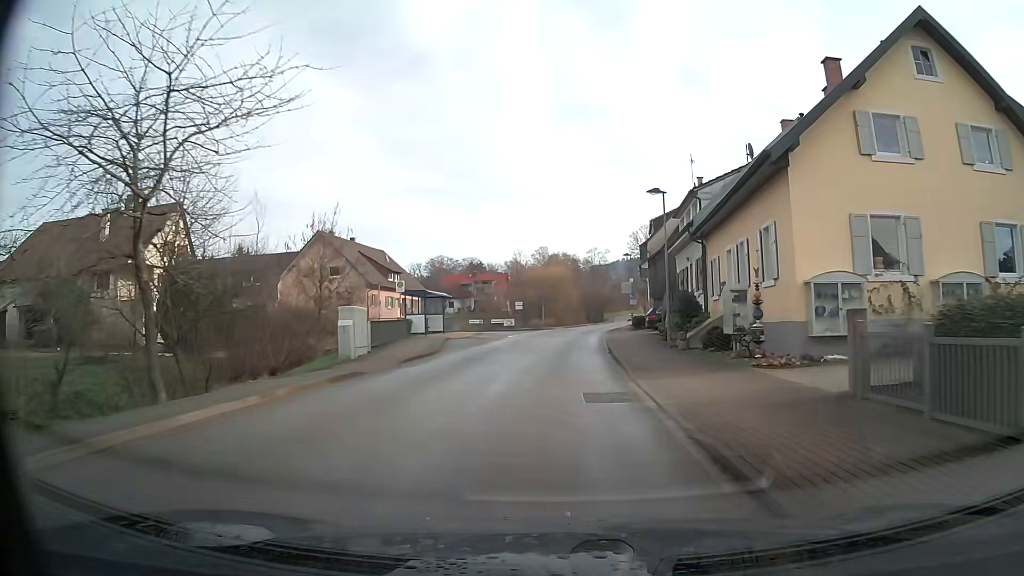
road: secondary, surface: asphalt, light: Day
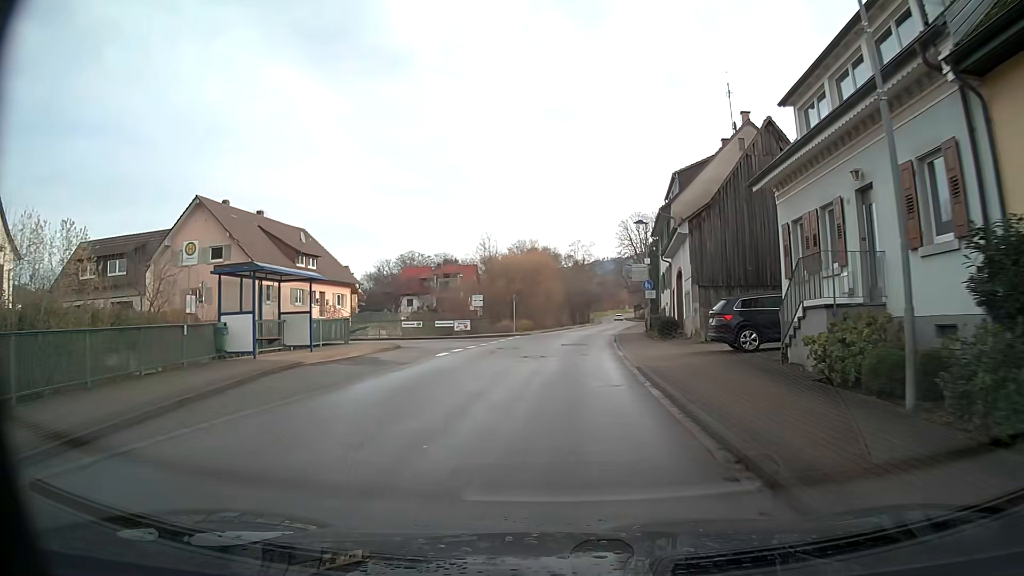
(+0.3, +20.4) m; +2°
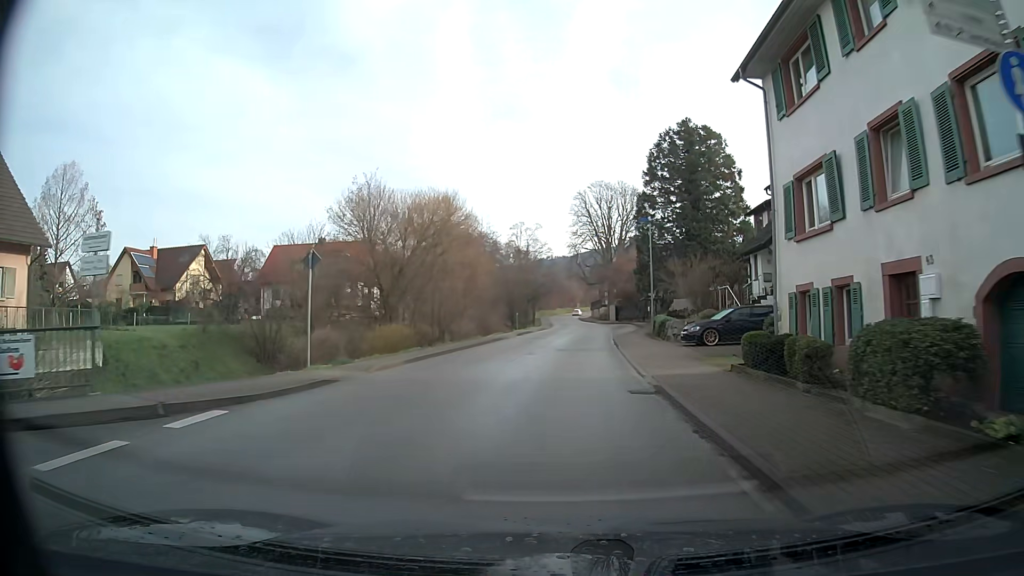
(+1.4, +34.5) m; +5°
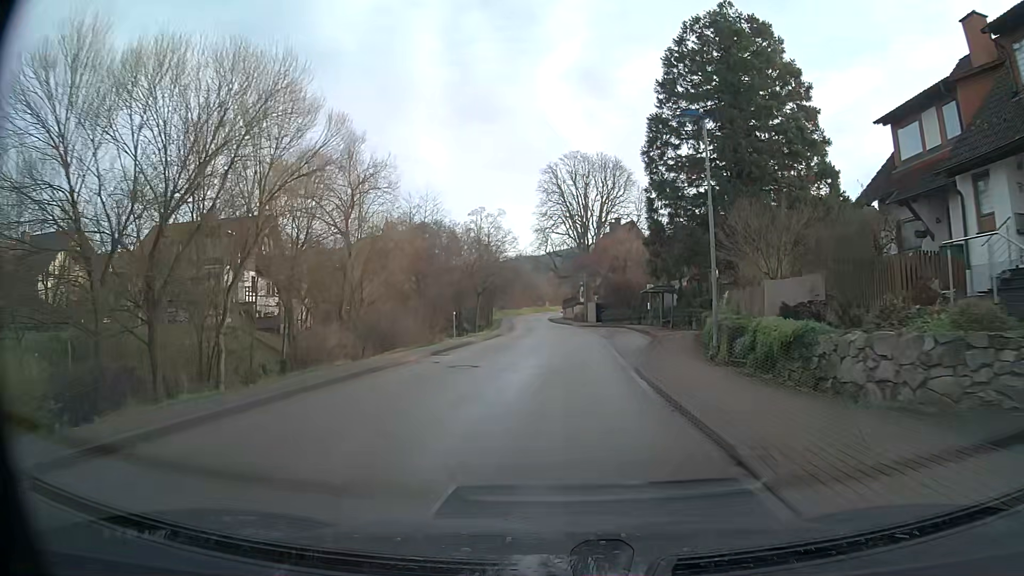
(+0.5, +21.0) m; +3°
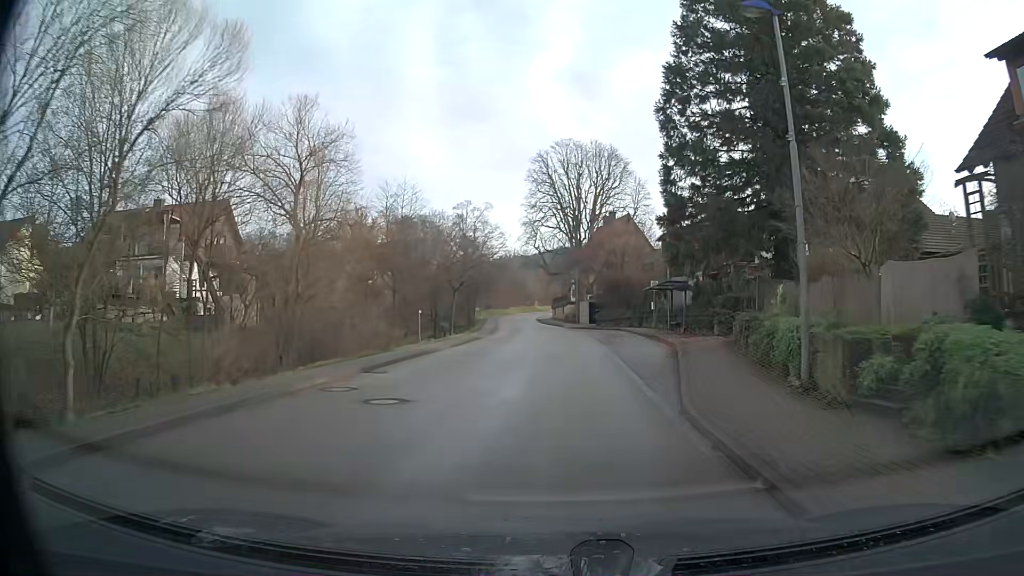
(0.0, +7.1) m; +1°
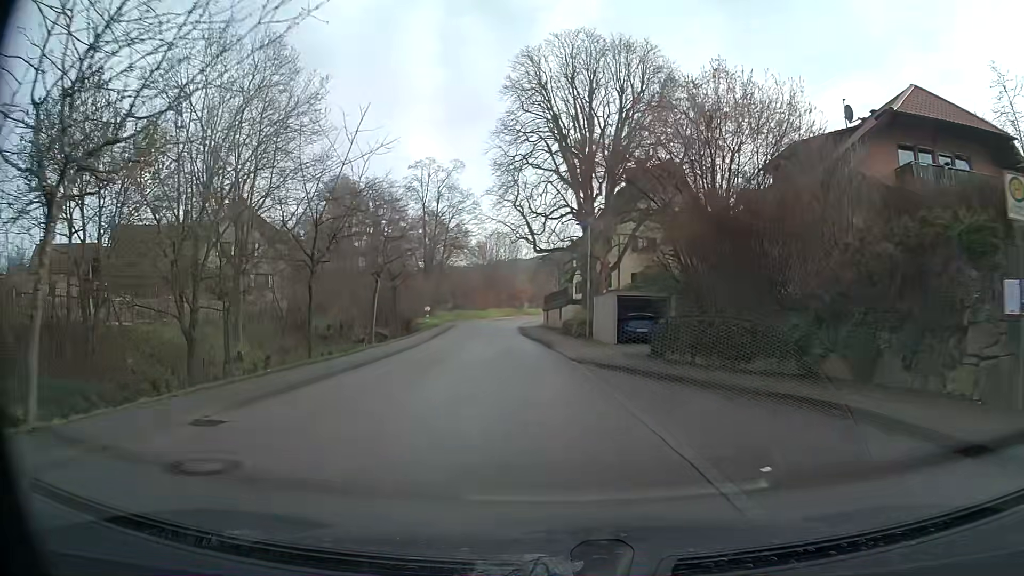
(+0.1, +35.8) m; -1°
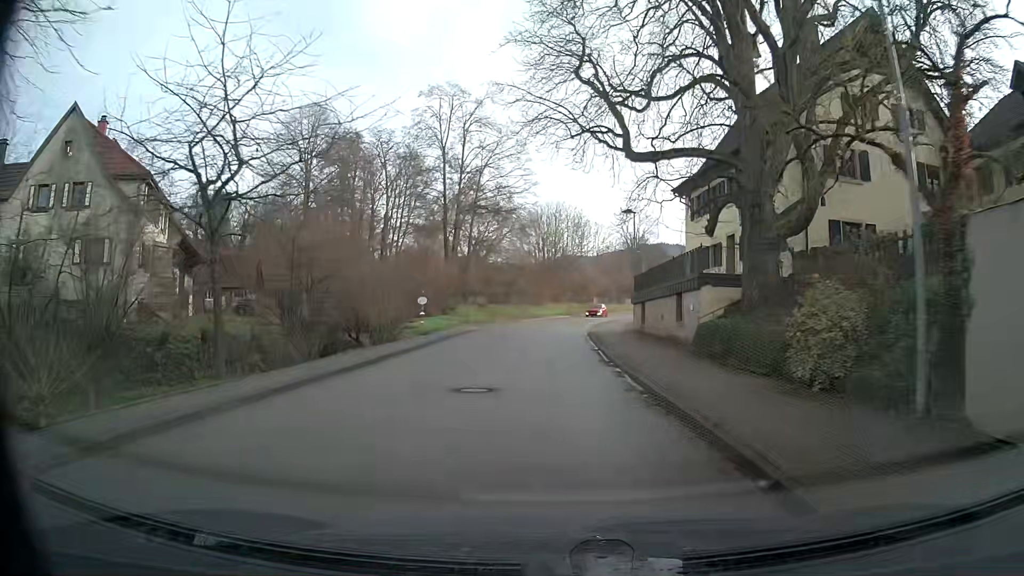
(-1.6, +29.1) m; -5°
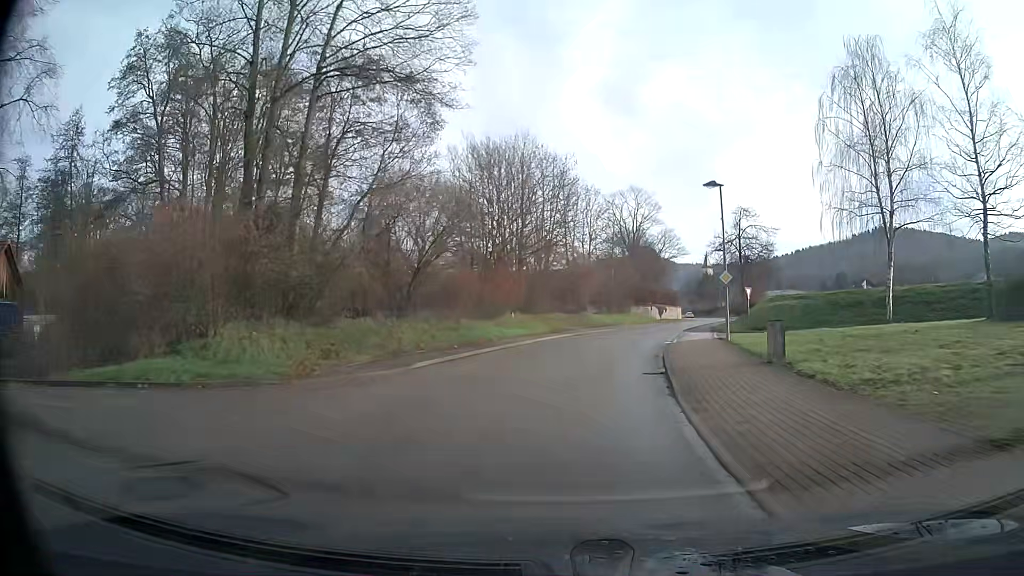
(+0.3, +36.0) m; +3°
